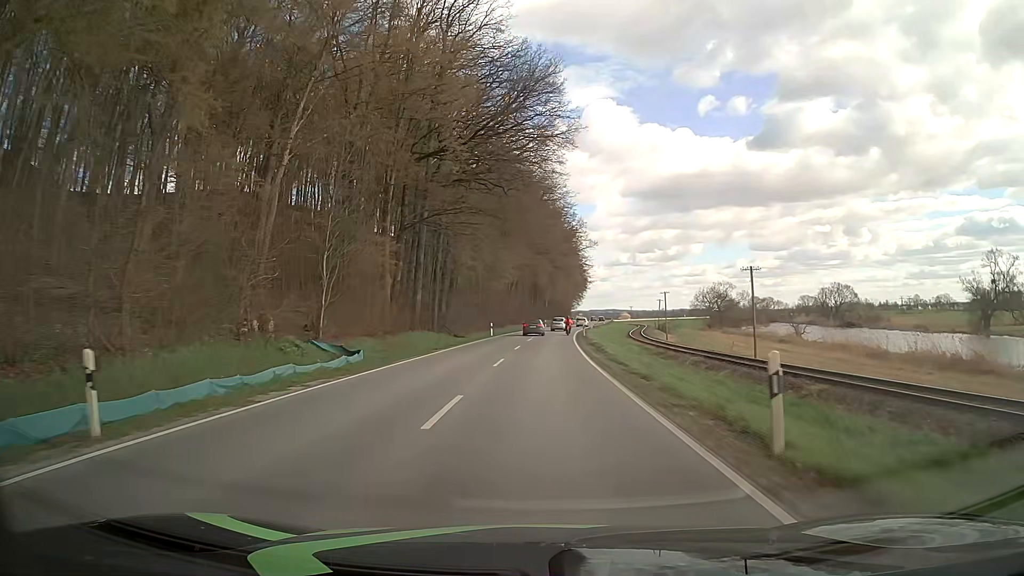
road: secondary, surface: asphalt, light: Day
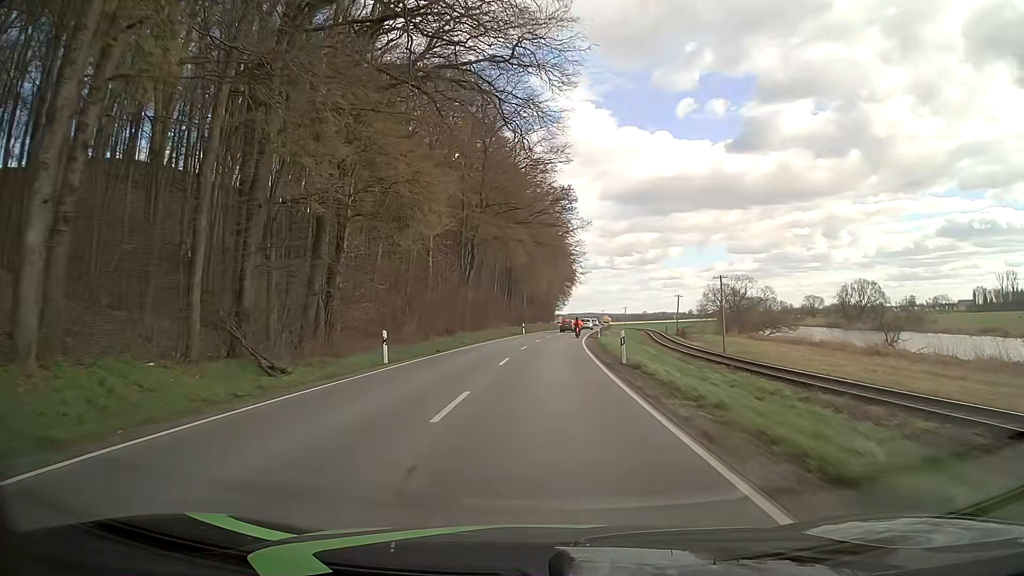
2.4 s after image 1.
(+0.3, +35.1) m; +1°
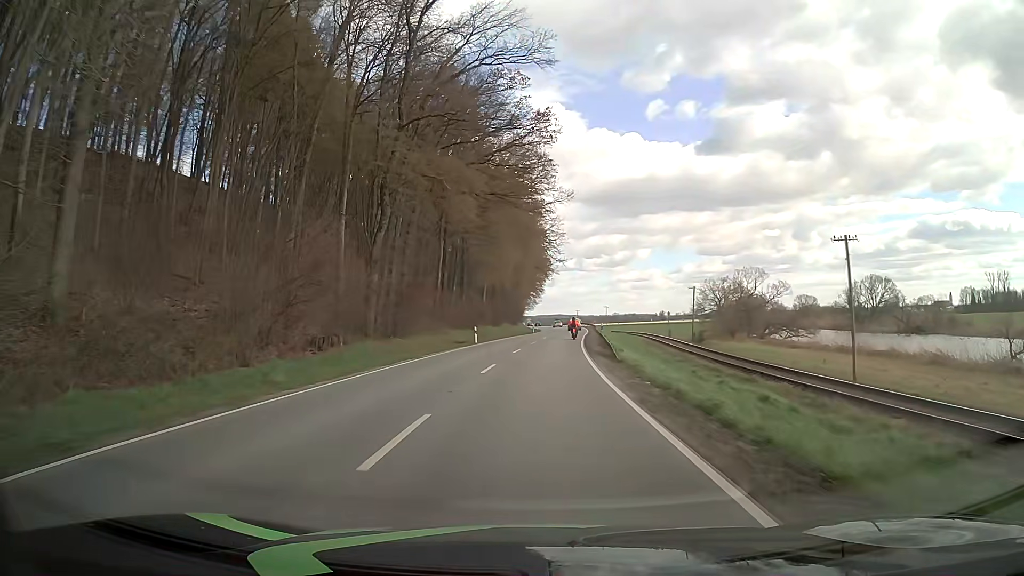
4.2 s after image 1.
(+0.5, +26.8) m; +2°
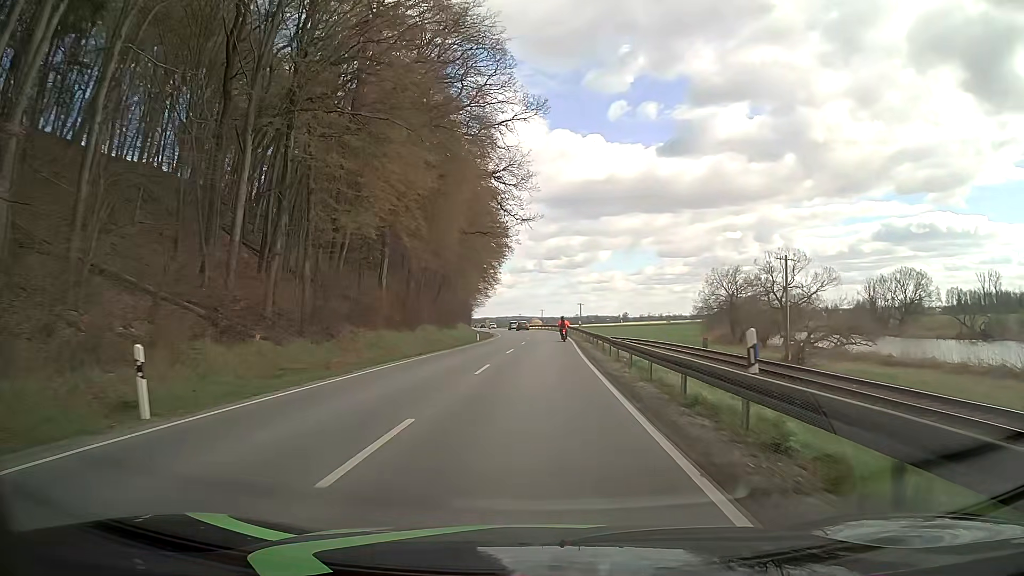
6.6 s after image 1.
(+1.4, +36.3) m; +4°
(0, +10) (0, +20) (0, +30) (+1, +40) (+1, +50) (+1, +60) (0, +70) (0, +80) (-1, +90) (-1, +100) m
